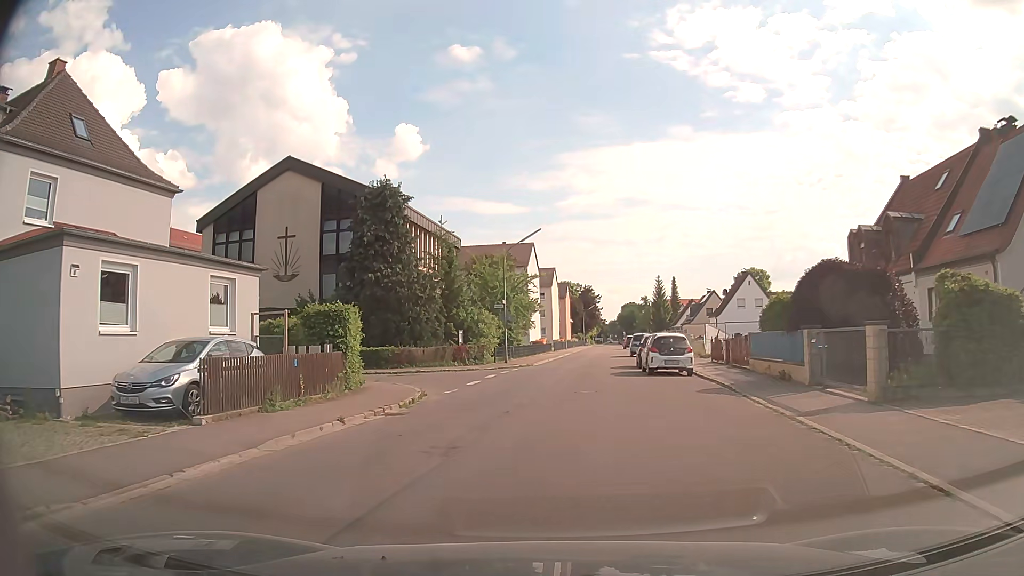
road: unclassified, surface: asphalt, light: Day
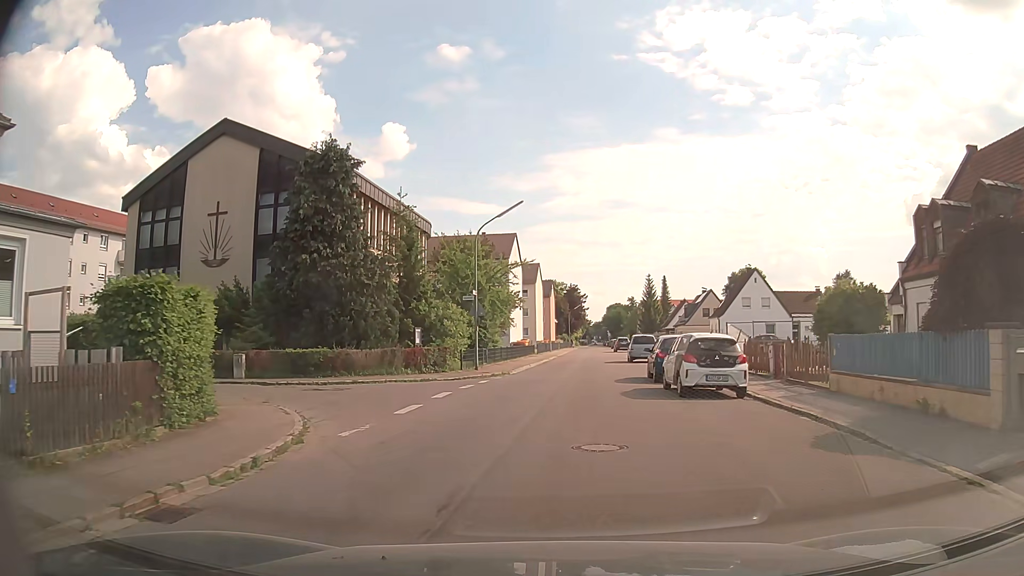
(0.0, +8.2) m; +1°
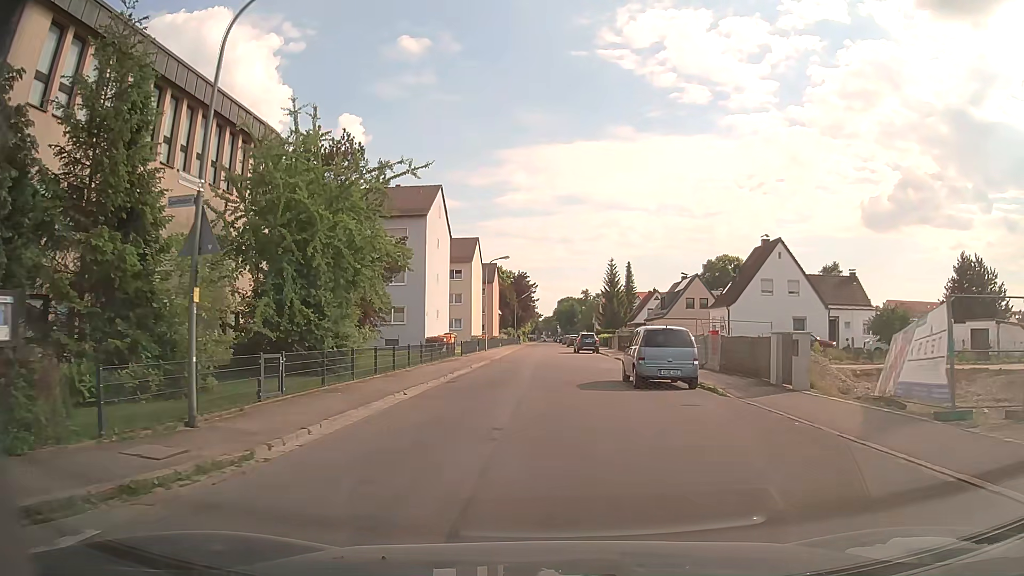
(+1.1, +22.0) m; +4°
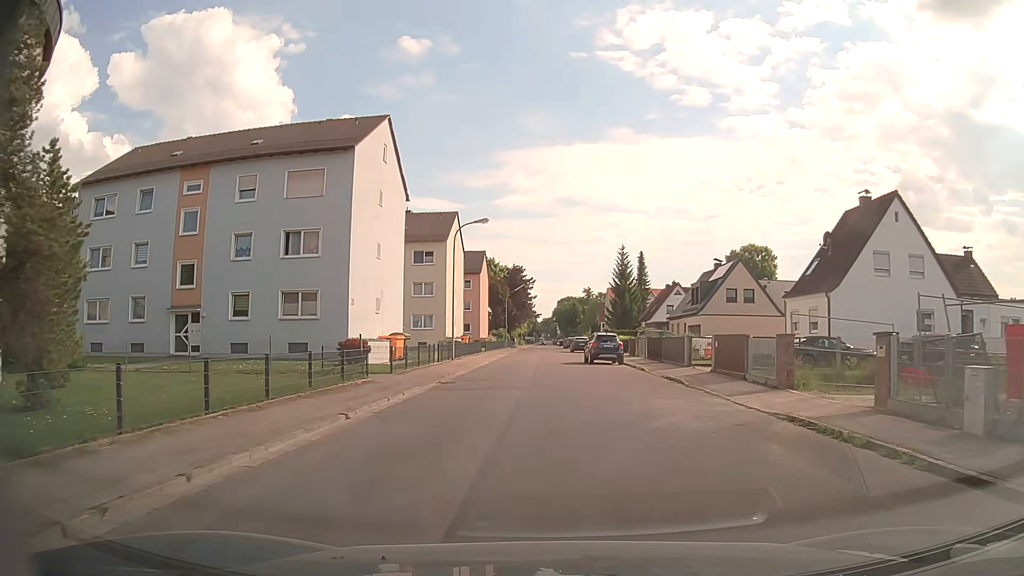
(+0.2, +18.5) m; 0°
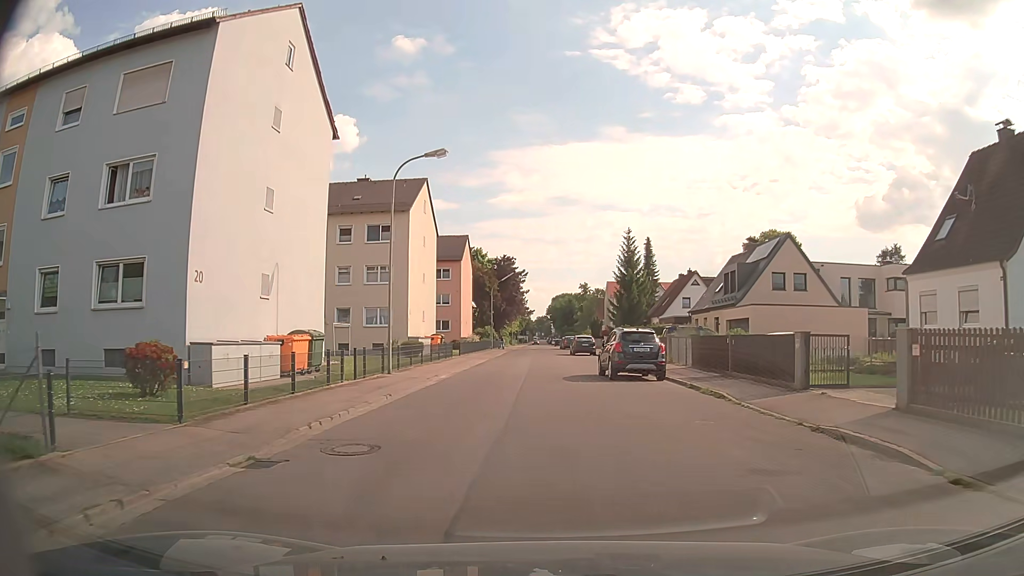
(0.0, +14.0) m; 0°
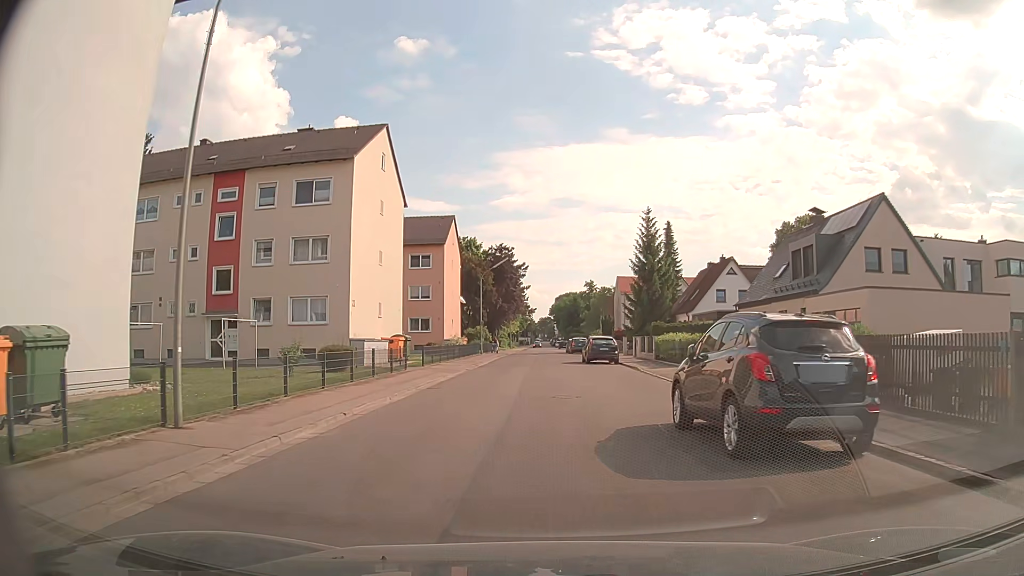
(0.0, +14.1) m; 0°
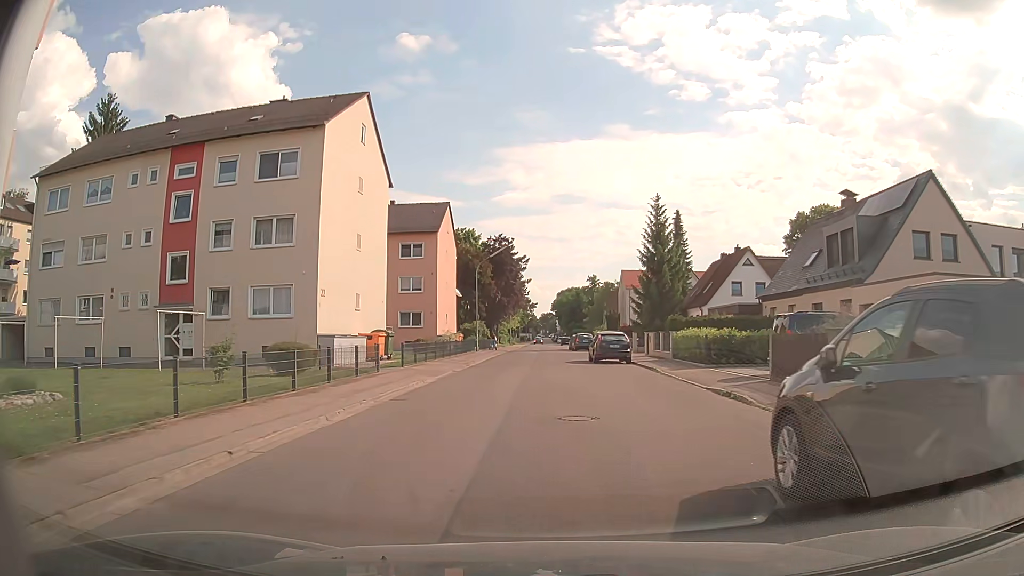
(0.0, +4.7) m; 0°
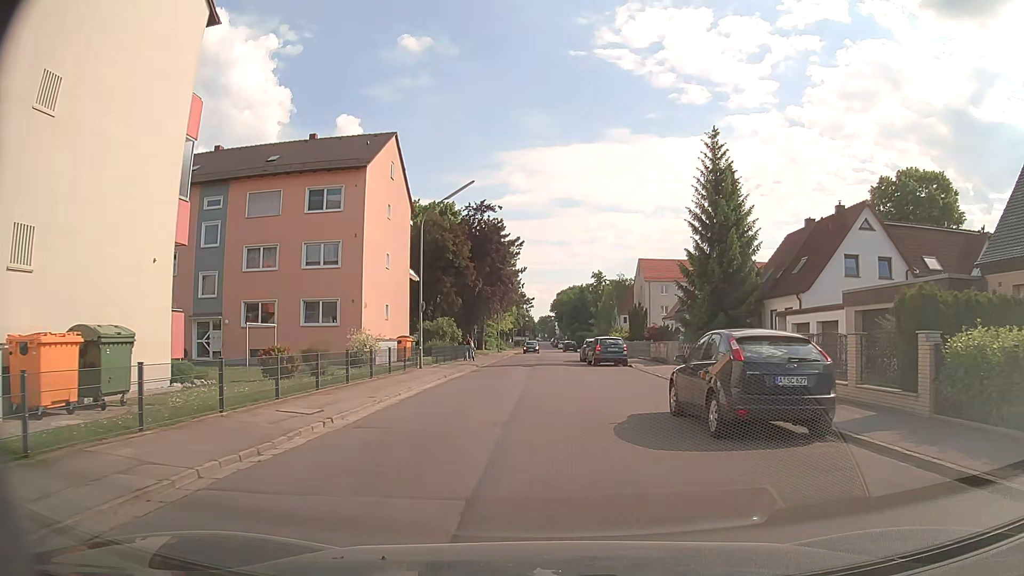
(-0.2, +22.5) m; -1°
(0, +10) (+1, +20) (+1, +30) (0, +40) (+1, +50) (+1, +60) (+1, +70) (+1, +80) (+1, +90) (+1, +100) m
